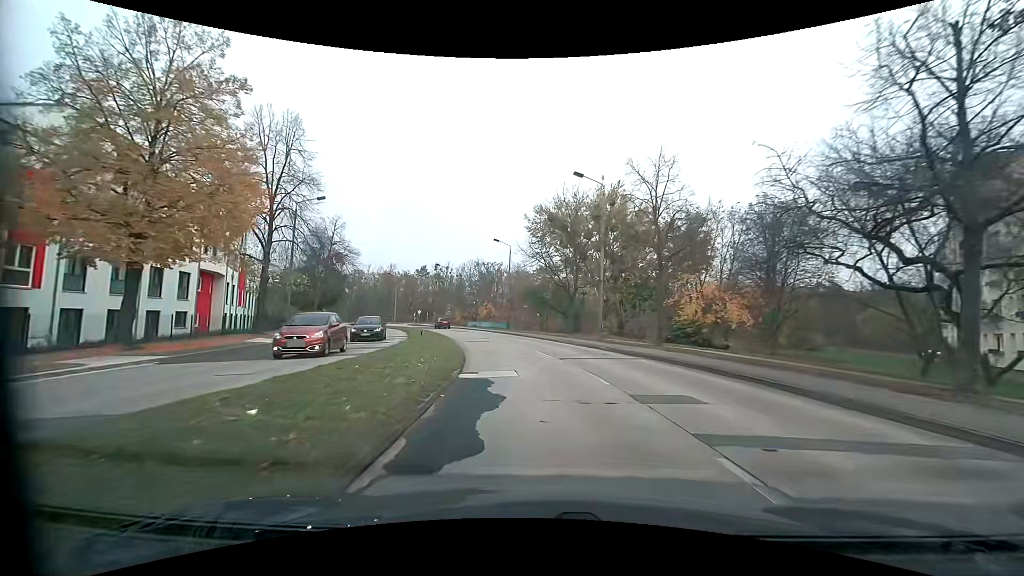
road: tertiary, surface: concrete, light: Day
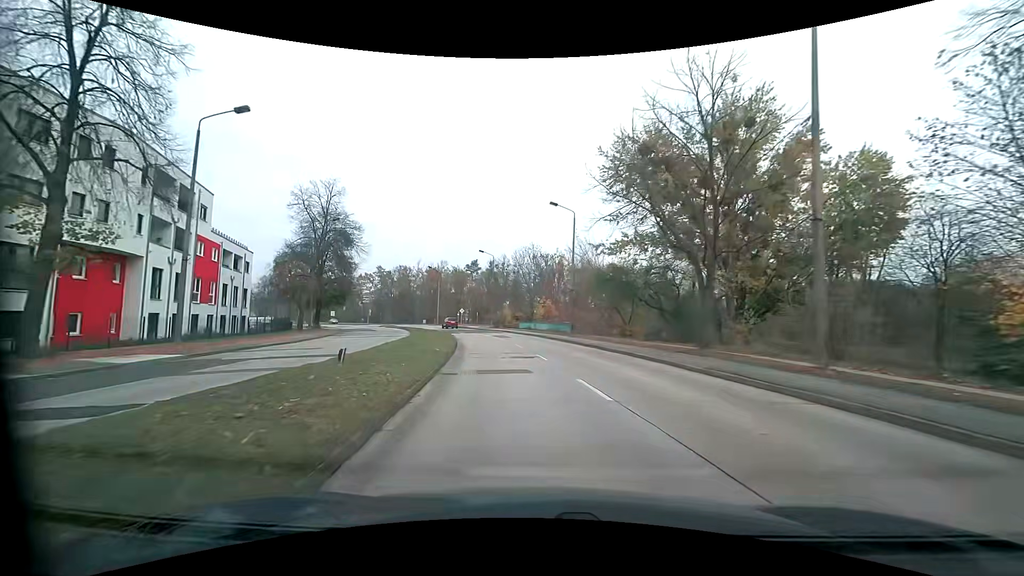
(-1.1, +20.1) m; -7°
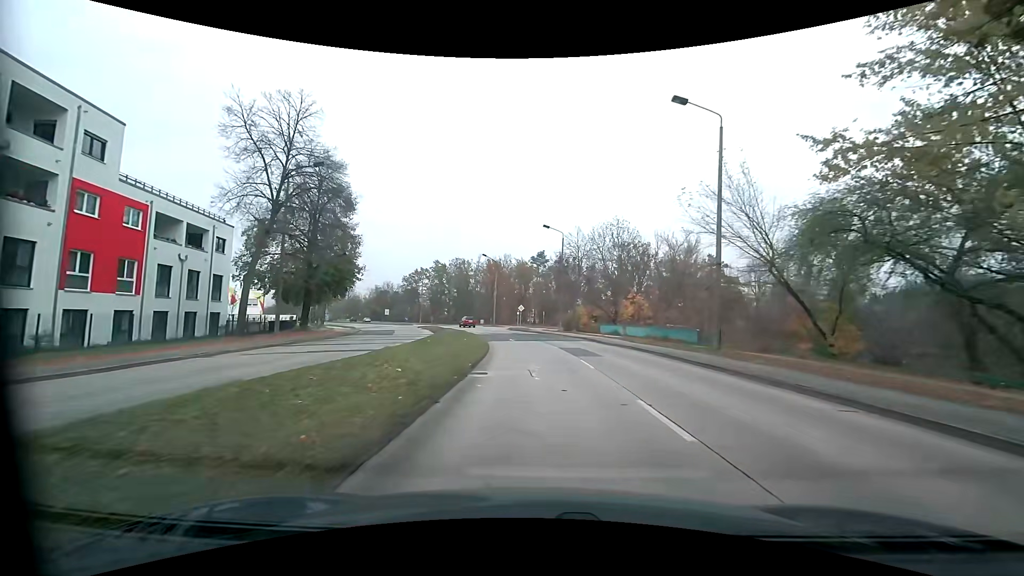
(-1.6, +20.2) m; -8°
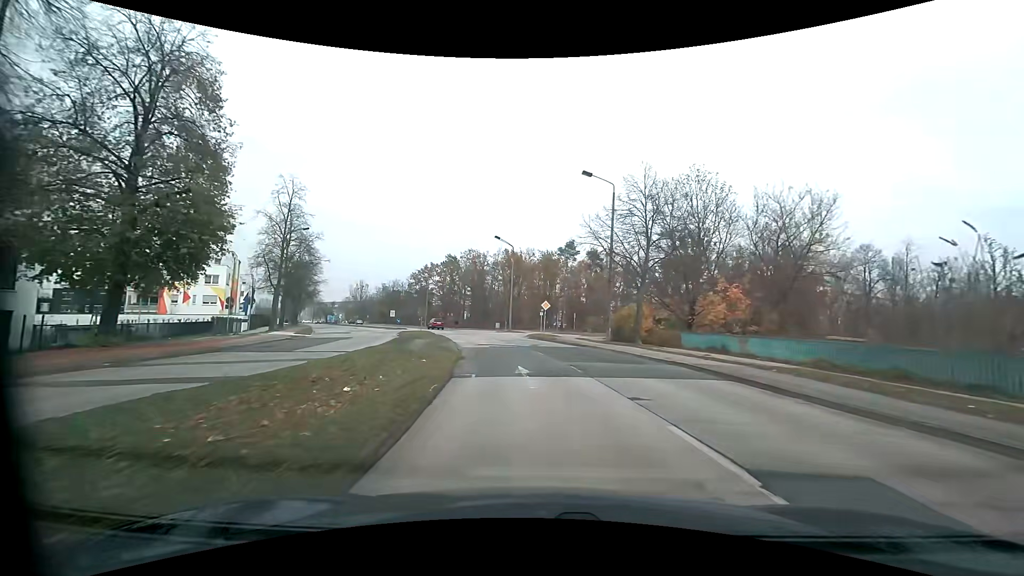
(-0.4, +20.5) m; -2°
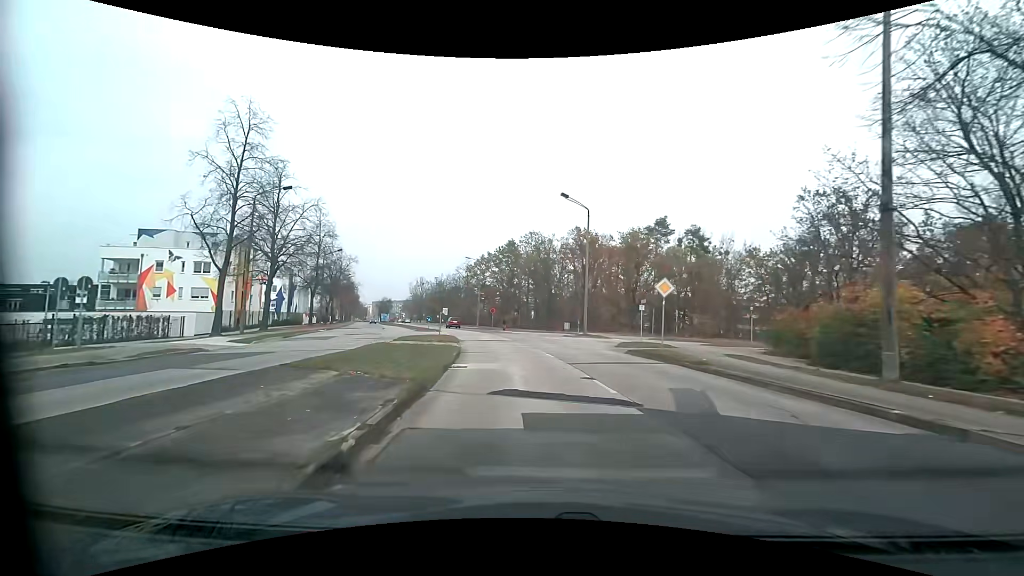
(-1.4, +20.8) m; -8°
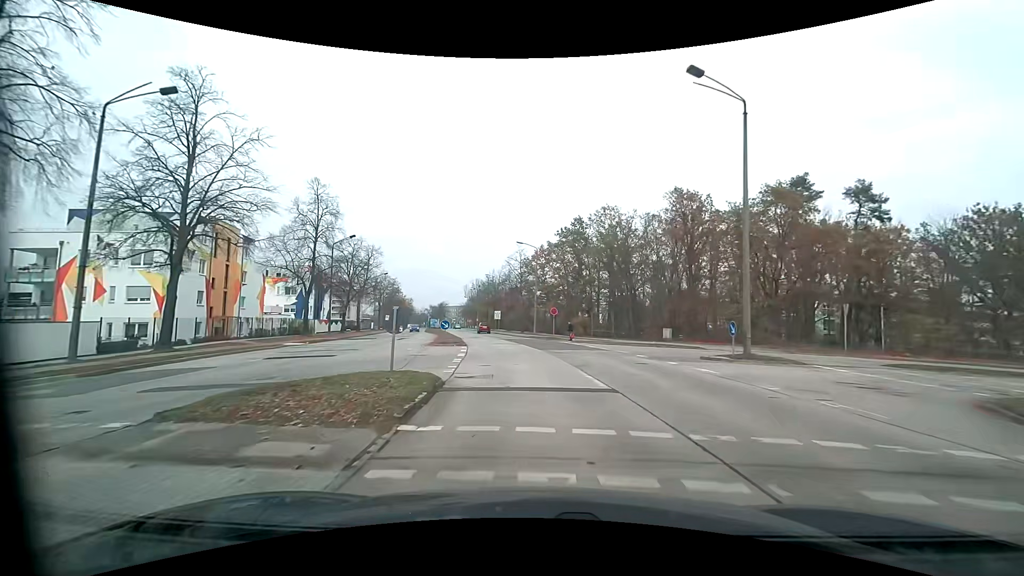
(-1.6, +21.0) m; -8°
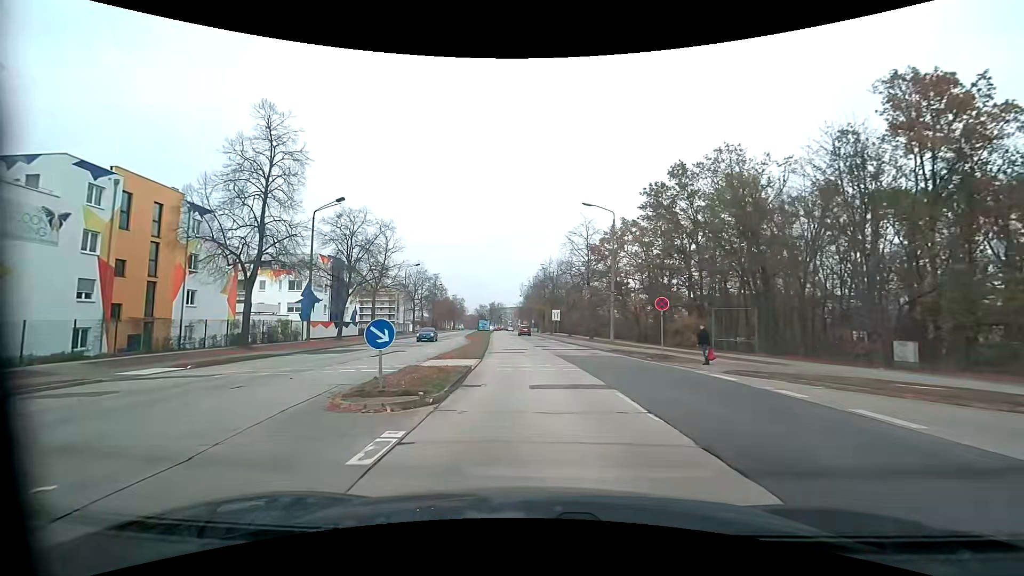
(-1.1, +20.9) m; -7°
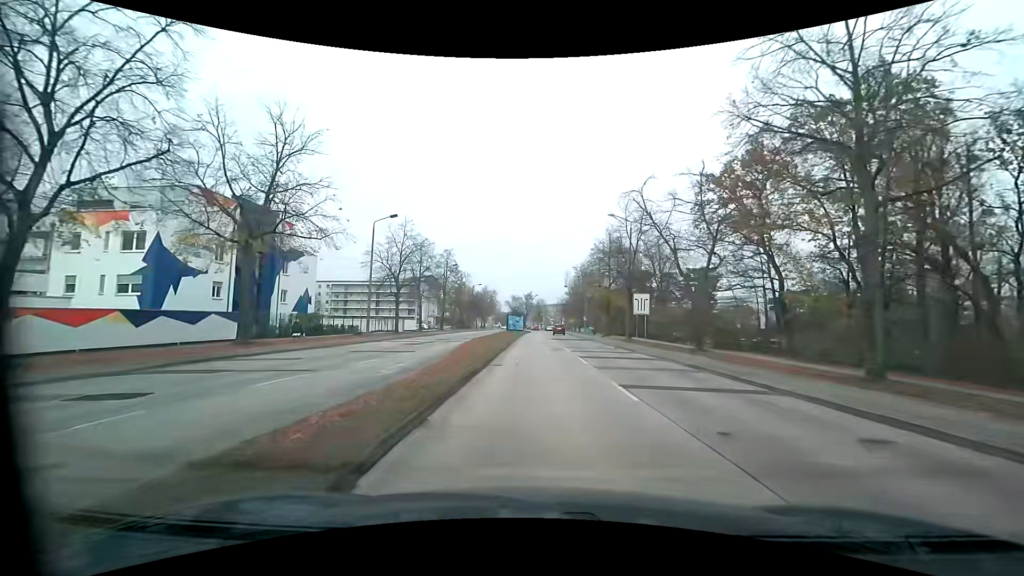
(-1.8, +35.5) m; -4°
(0, +10) (0, +20) (0, +30) (0, +40) (-1, +50) (-1, +60) (-1, +70) (-1, +80) (-1, +90) (-1, +100) m
